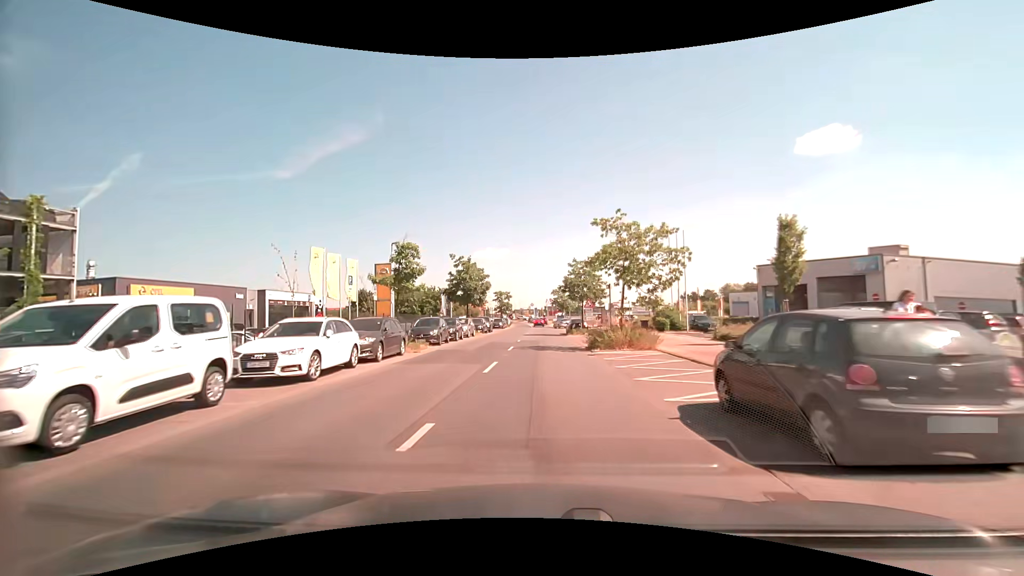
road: tertiary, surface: asphalt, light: Day
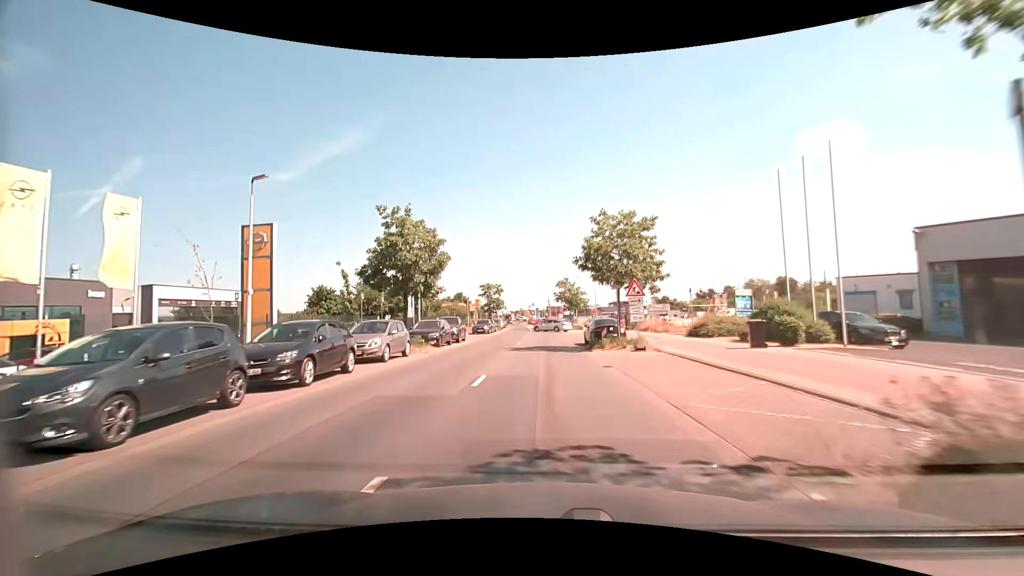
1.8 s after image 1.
(0.0, +20.1) m; -1°
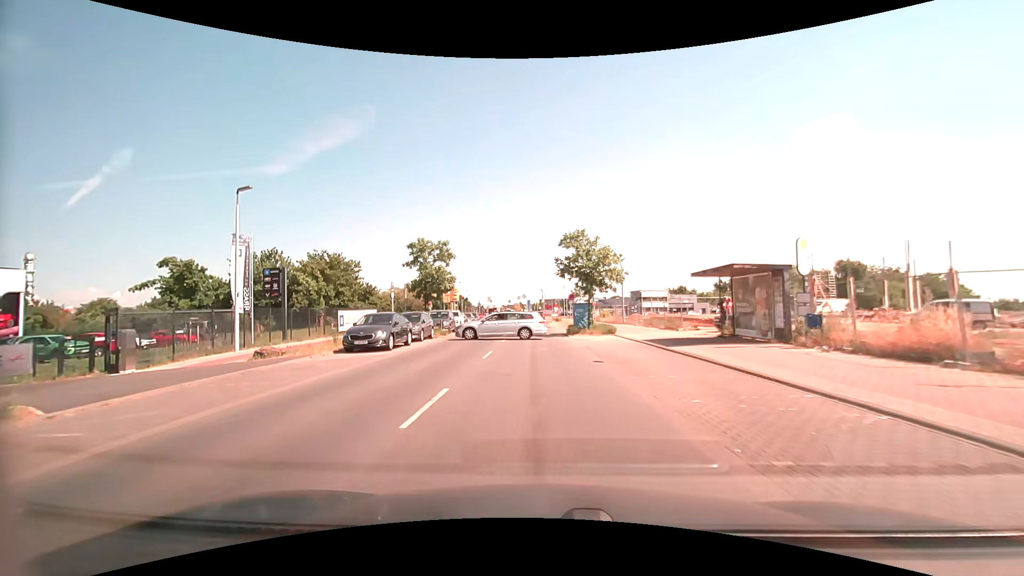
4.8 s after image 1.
(+0.3, +30.9) m; +1°
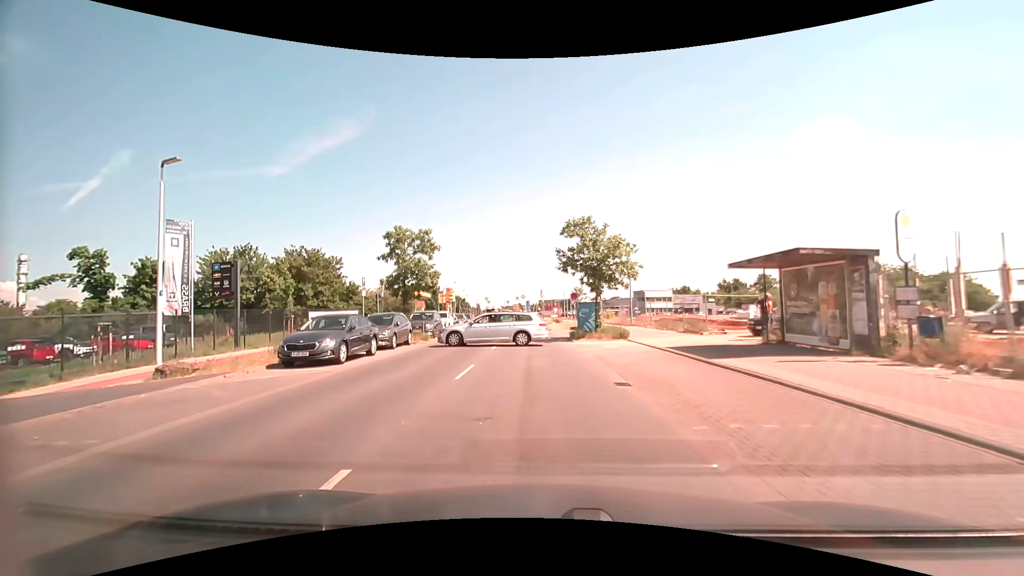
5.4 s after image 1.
(0.0, +4.3) m; 0°
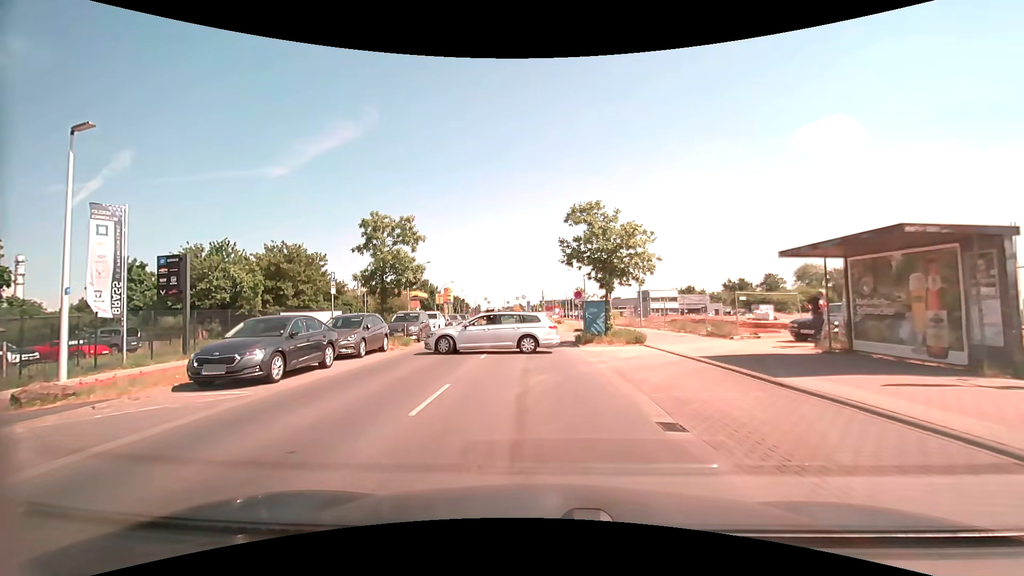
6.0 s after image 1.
(0.0, +3.5) m; 0°
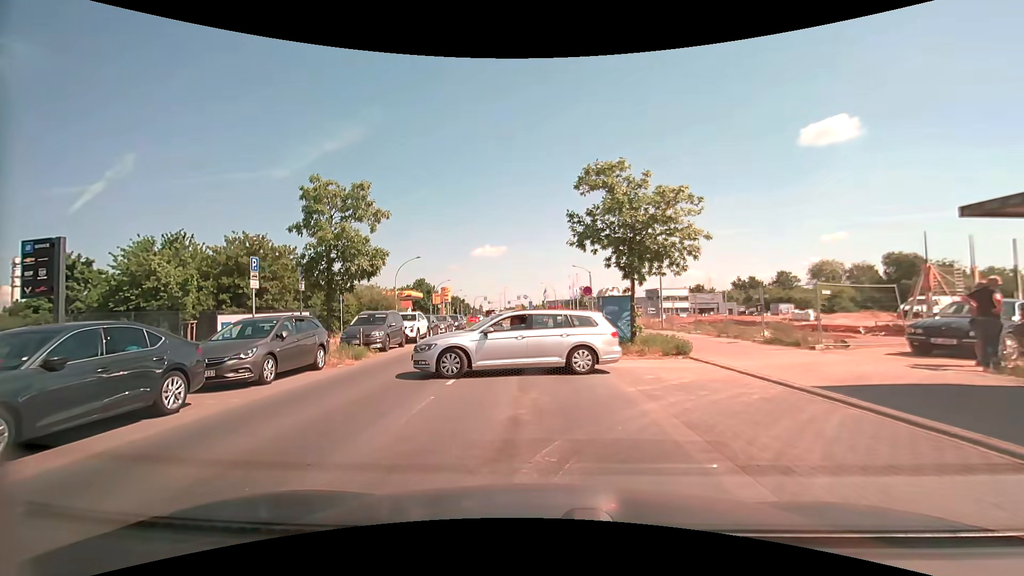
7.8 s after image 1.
(0.0, +5.4) m; -2°
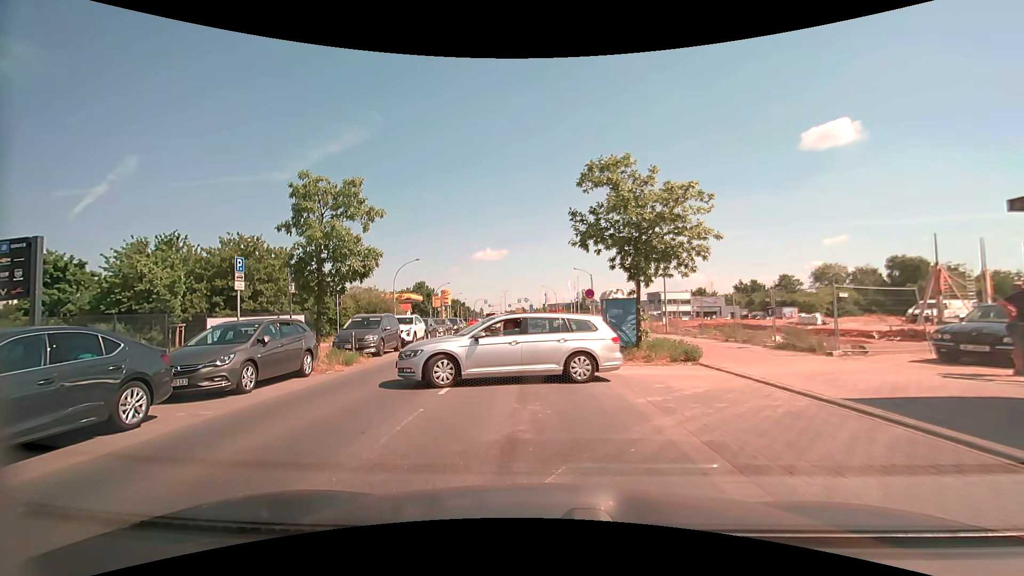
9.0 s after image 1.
(0.0, +0.7) m; 0°
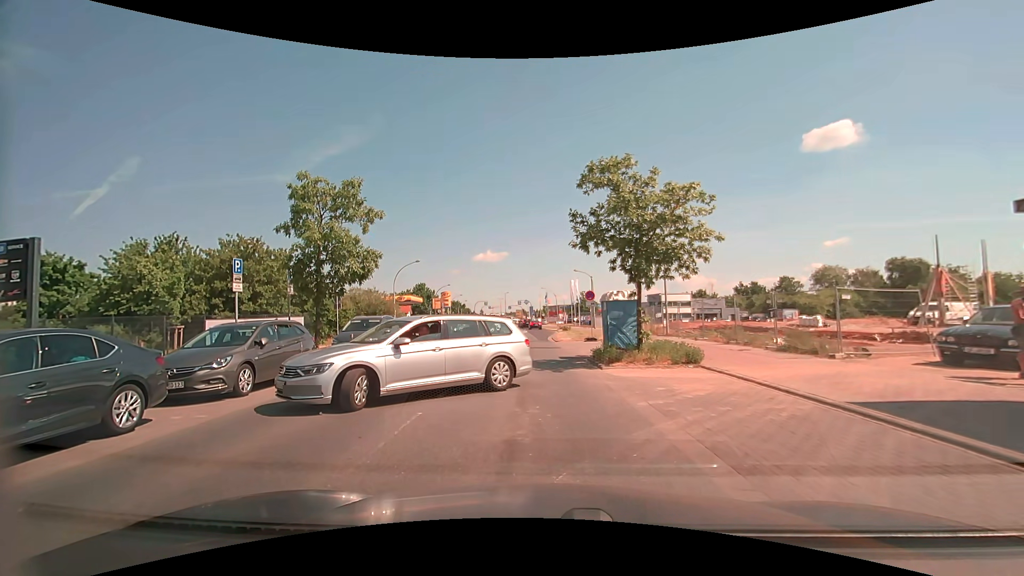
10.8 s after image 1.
(0.0, +0.1) m; 0°
(0, +10) (0, +20) (0, +30) (0, +40) (0, +50) (+1, +60) (0, +70) (0, +80) (-1, +90) (-2, +100) m
